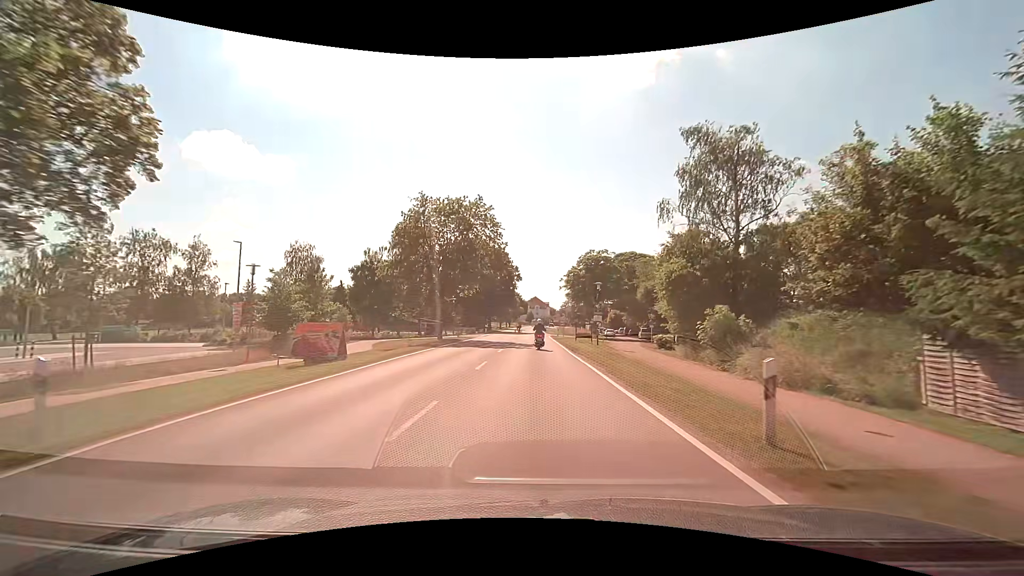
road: tertiary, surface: asphalt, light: Day
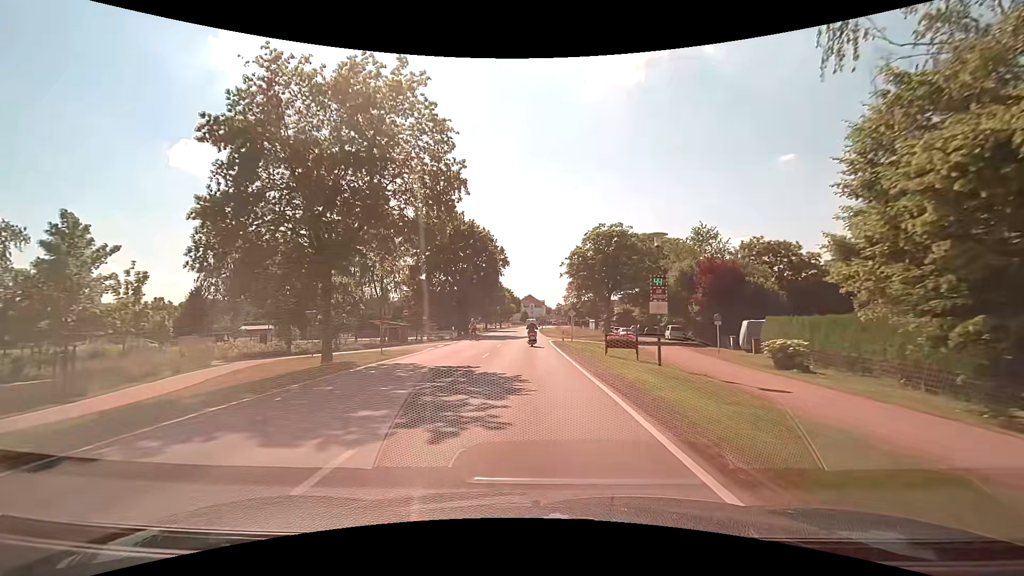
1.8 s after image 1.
(+0.2, +21.2) m; +1°
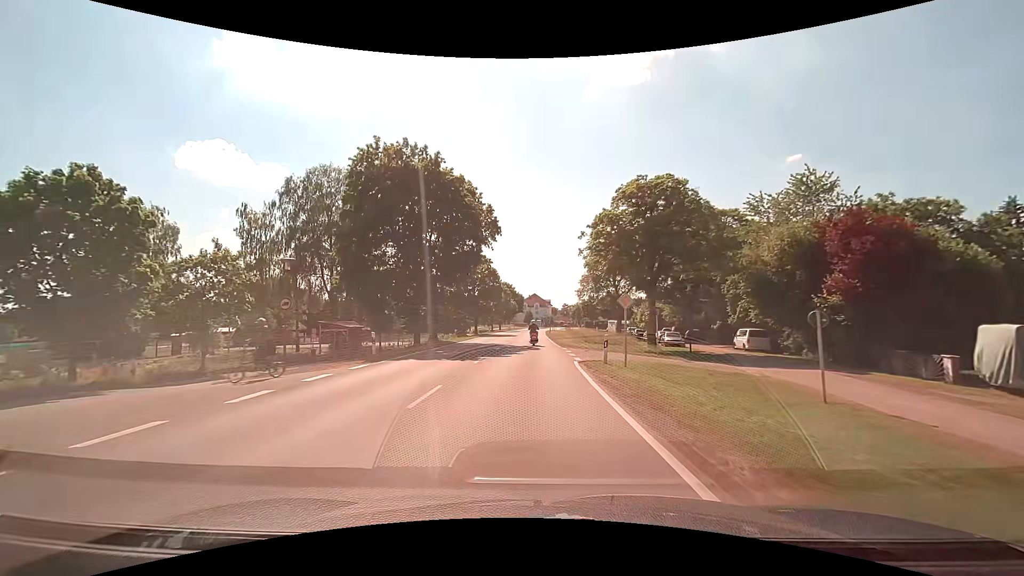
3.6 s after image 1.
(-0.1, +21.5) m; -1°
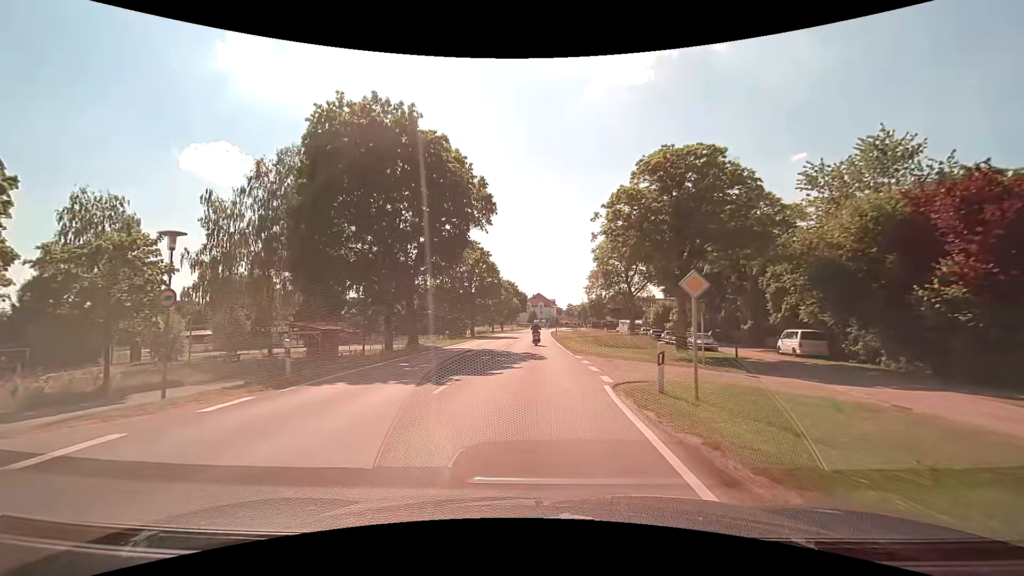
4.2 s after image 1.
(0.0, +7.3) m; 0°
(0, +10) (0, +20) (-1, +30) (-1, +40) (-1, +50) (-1, +60) (-1, +70) (0, +80) (0, +90) (0, +100) m
